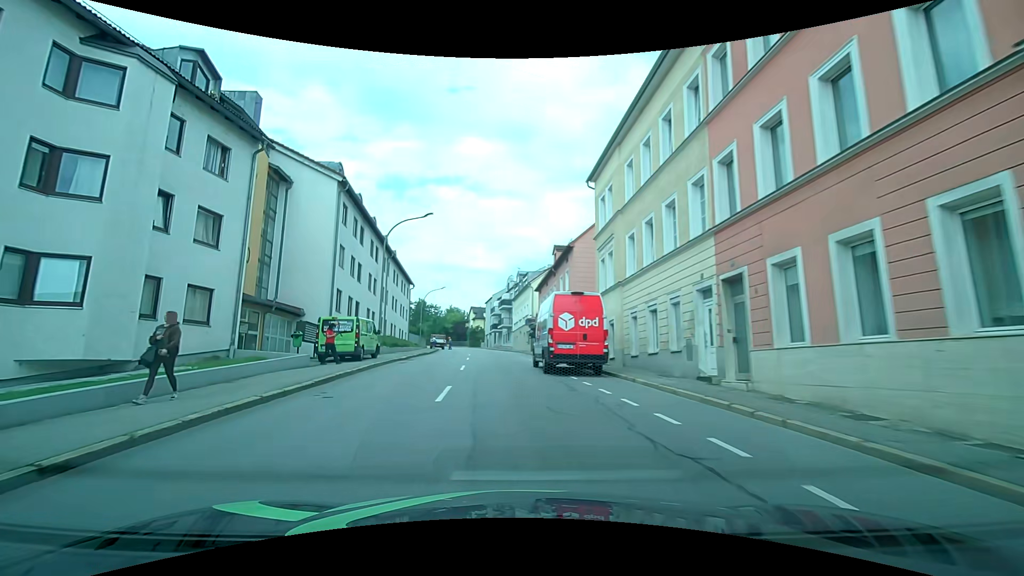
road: tertiary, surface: asphalt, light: Day
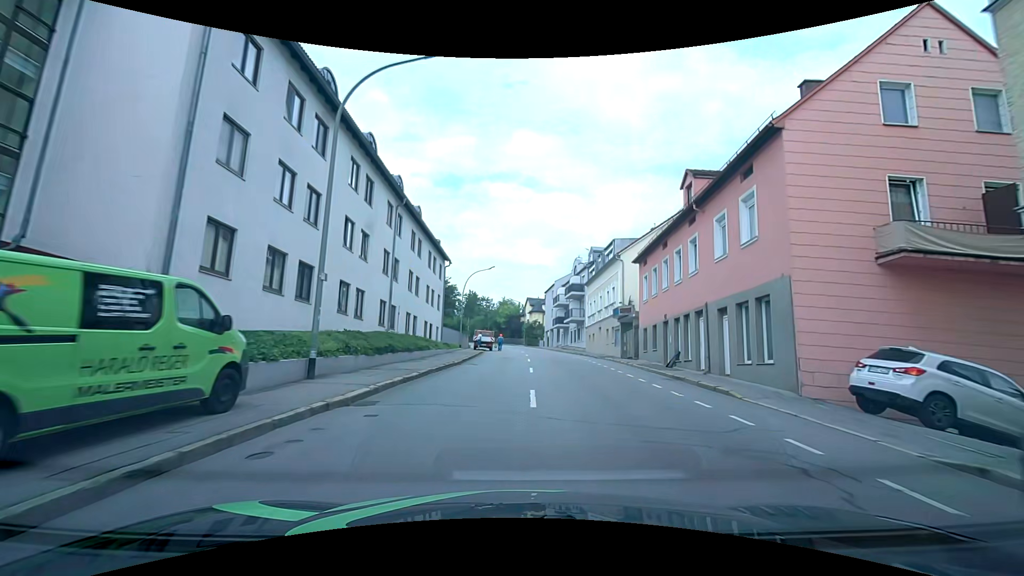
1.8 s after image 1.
(-2.0, +18.9) m; -6°
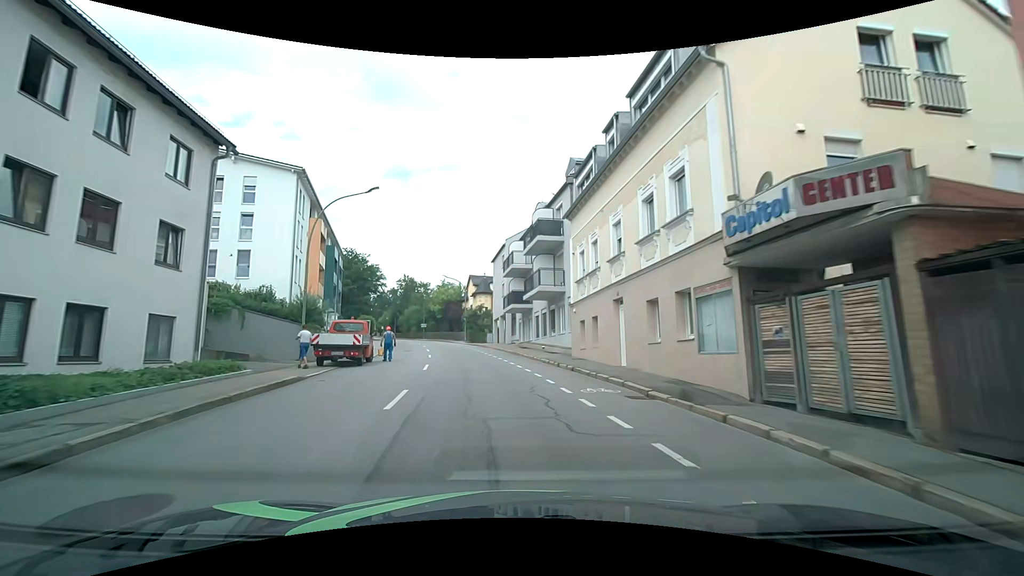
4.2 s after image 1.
(+2.2, +27.8) m; +5°
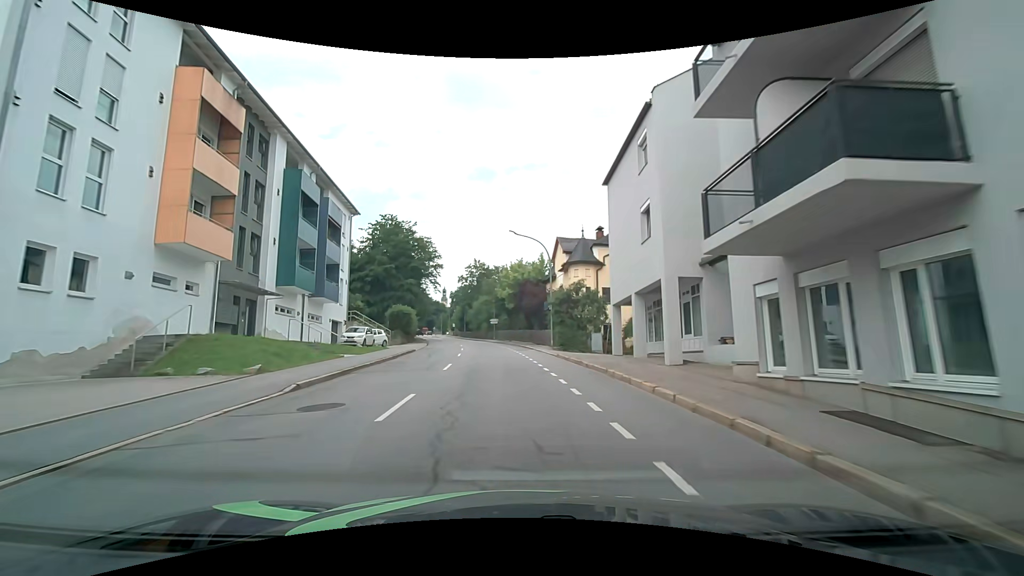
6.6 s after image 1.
(-2.8, +28.6) m; -11°
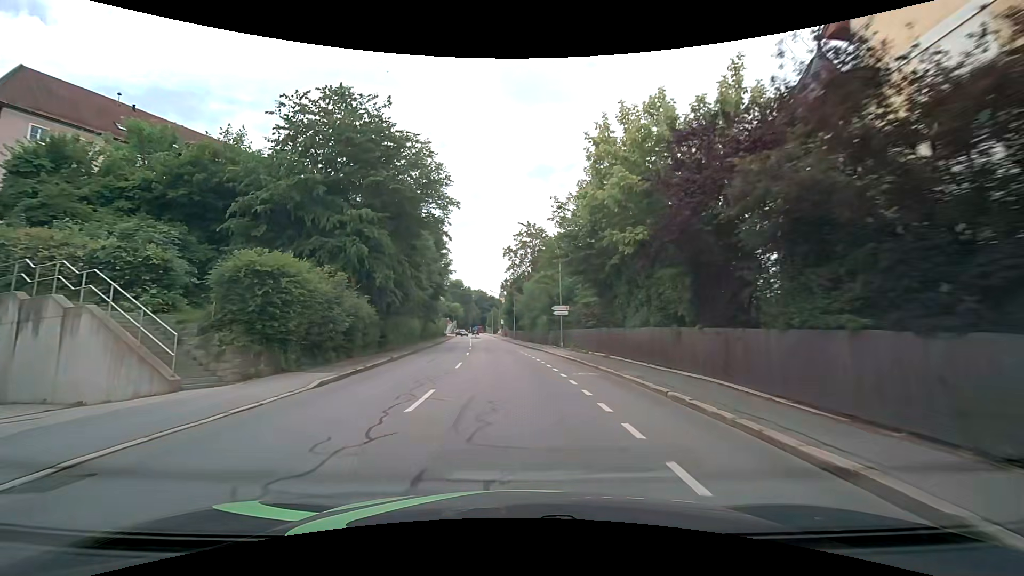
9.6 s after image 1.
(-1.5, +35.8) m; -6°
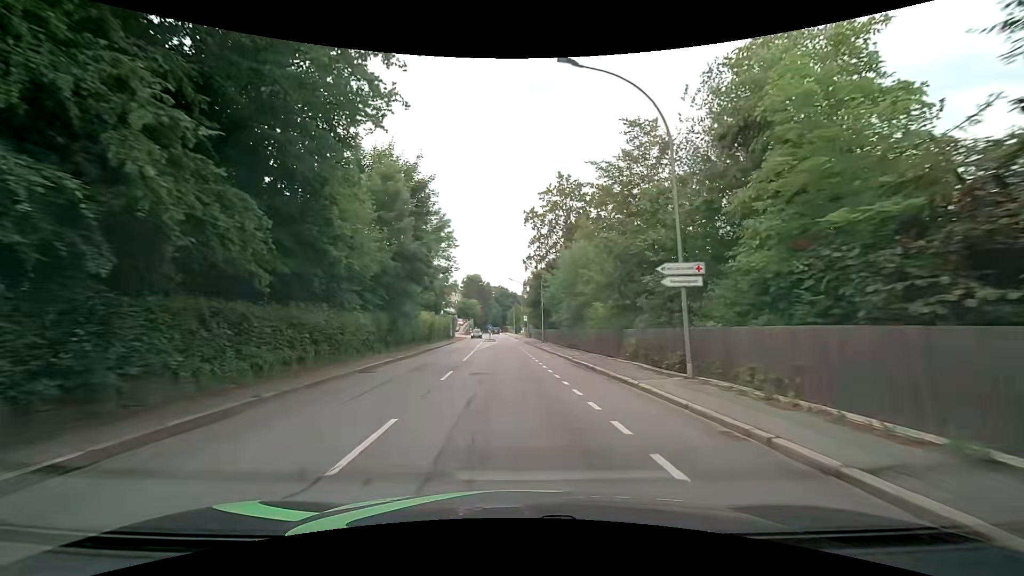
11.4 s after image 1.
(-0.6, +21.7) m; -3°
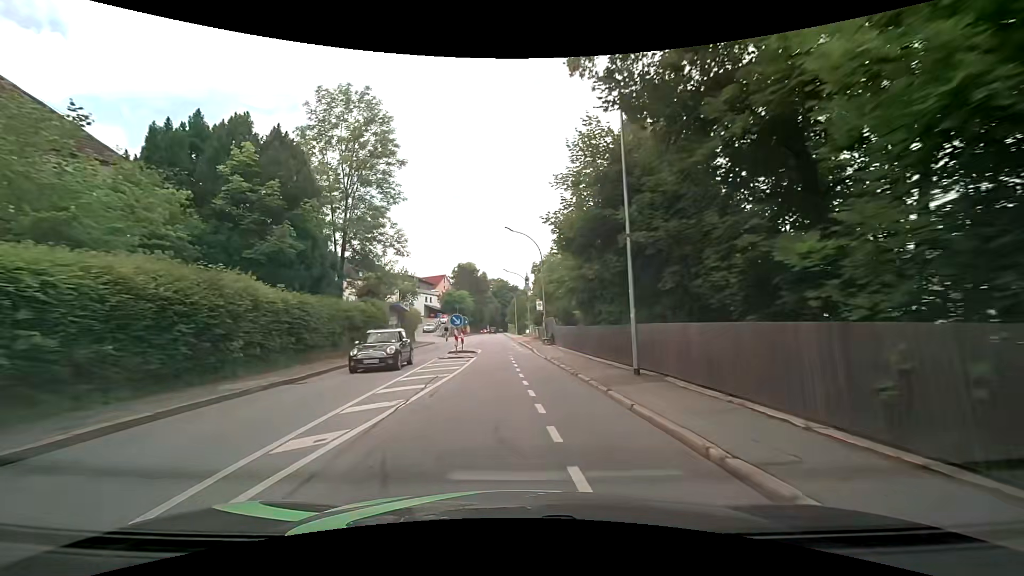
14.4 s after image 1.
(-0.7, +36.8) m; 0°
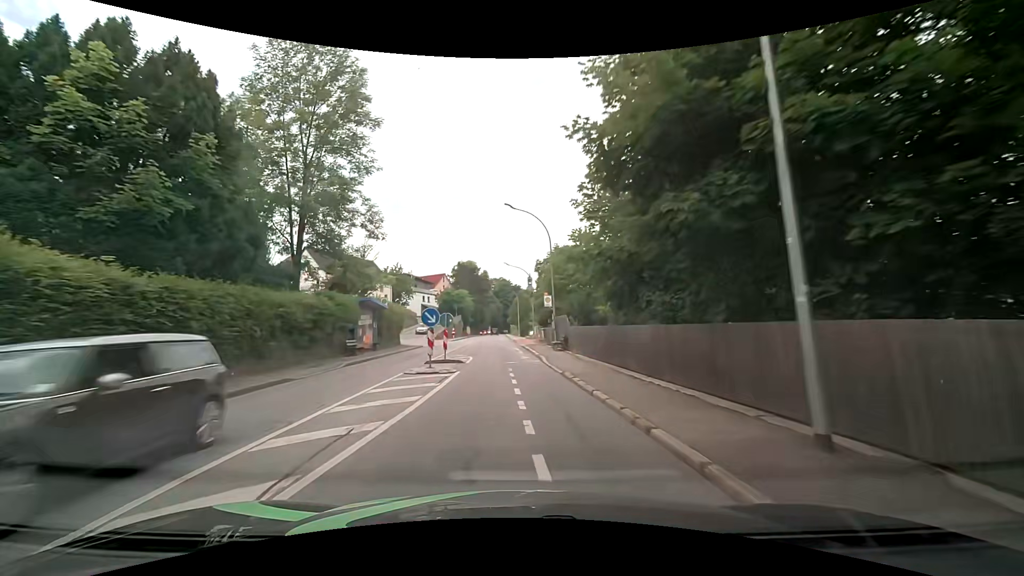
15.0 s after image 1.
(-0.1, +7.5) m; 0°
